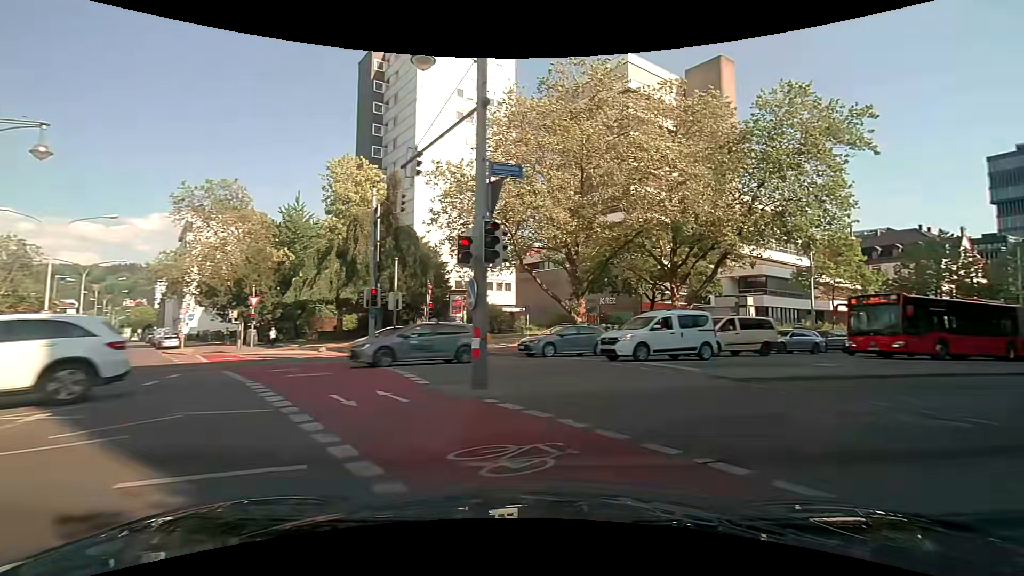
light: Day
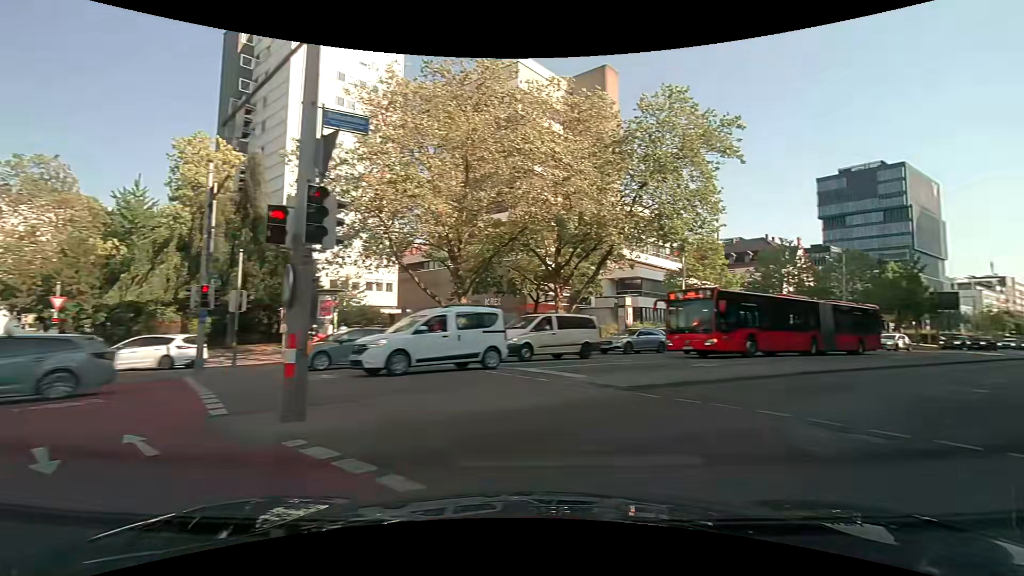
(+0.2, +2.4) m; +12°
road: primary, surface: asphalt
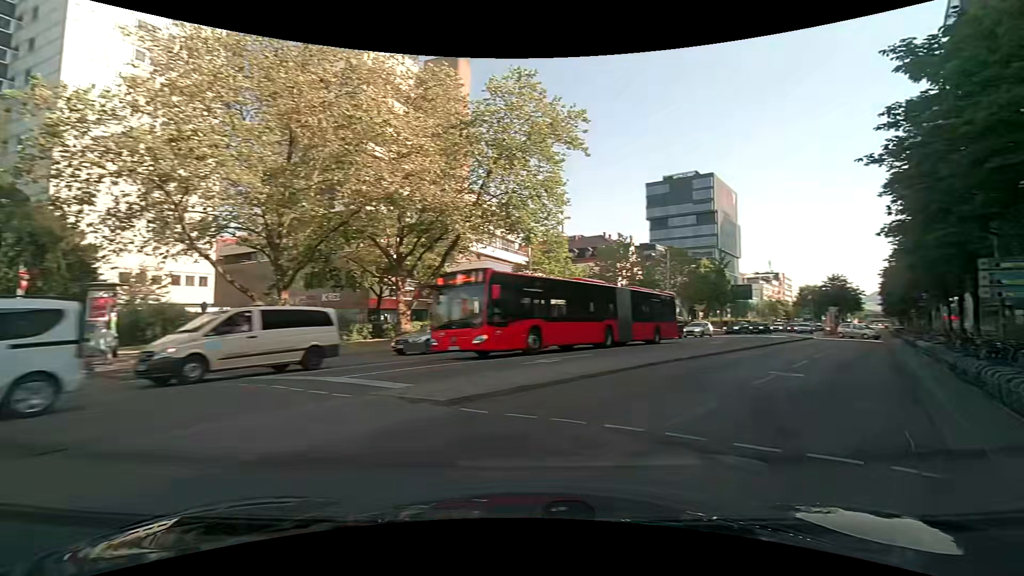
(+0.4, +2.7) m; +16°
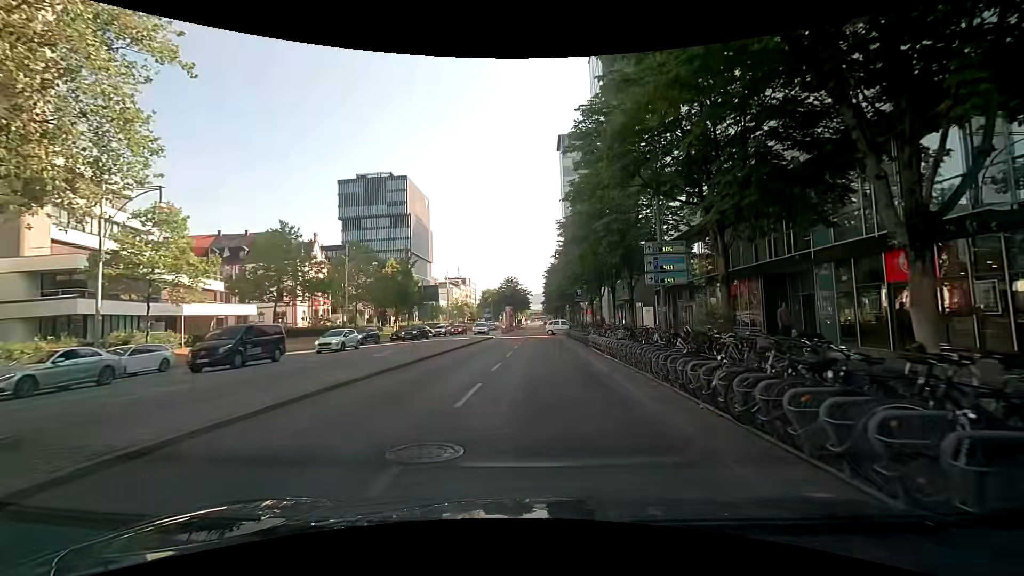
(+3.9, +9.2) m; +32°
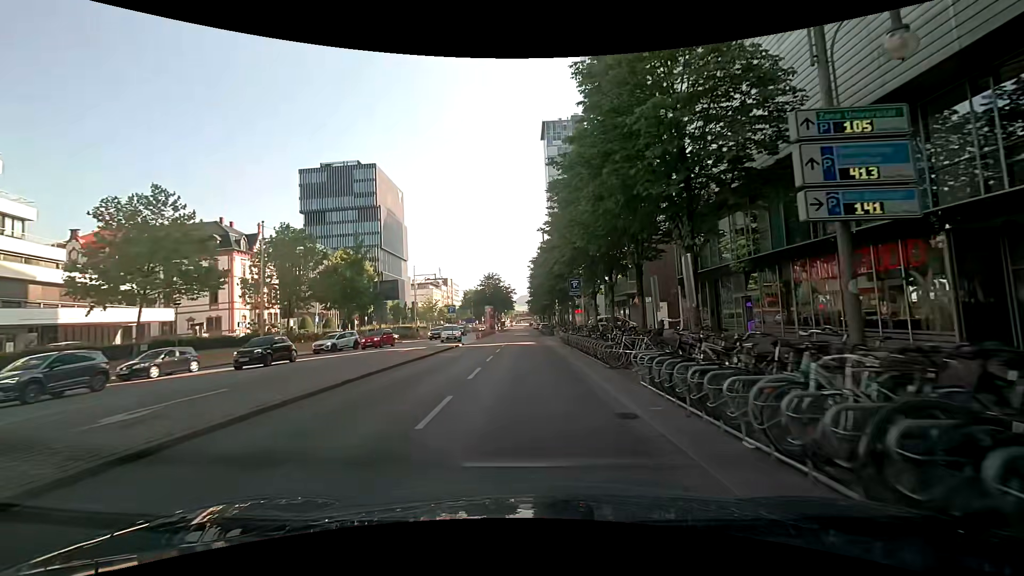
(+0.4, +13.6) m; +1°
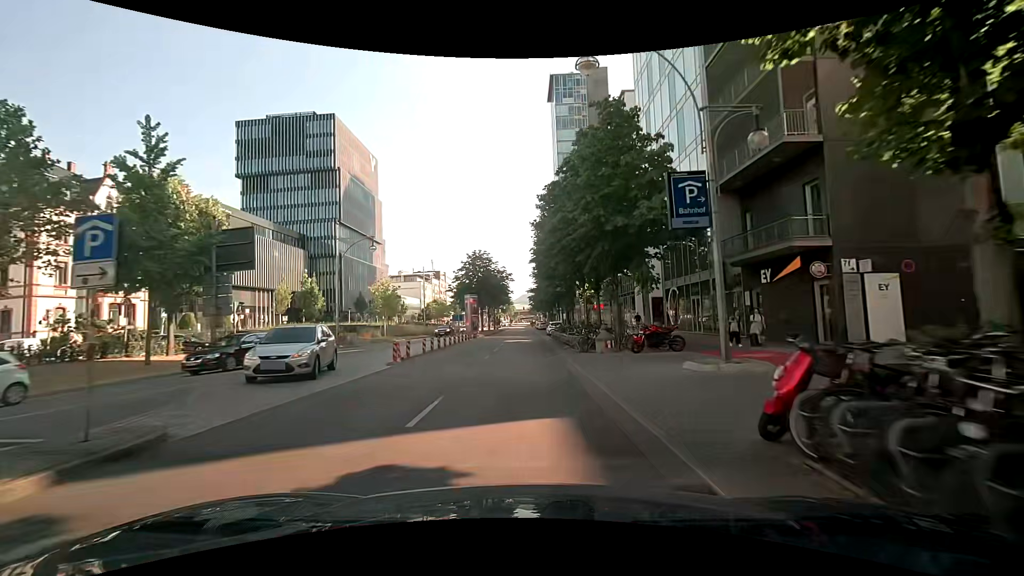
(-0.2, +30.7) m; 0°
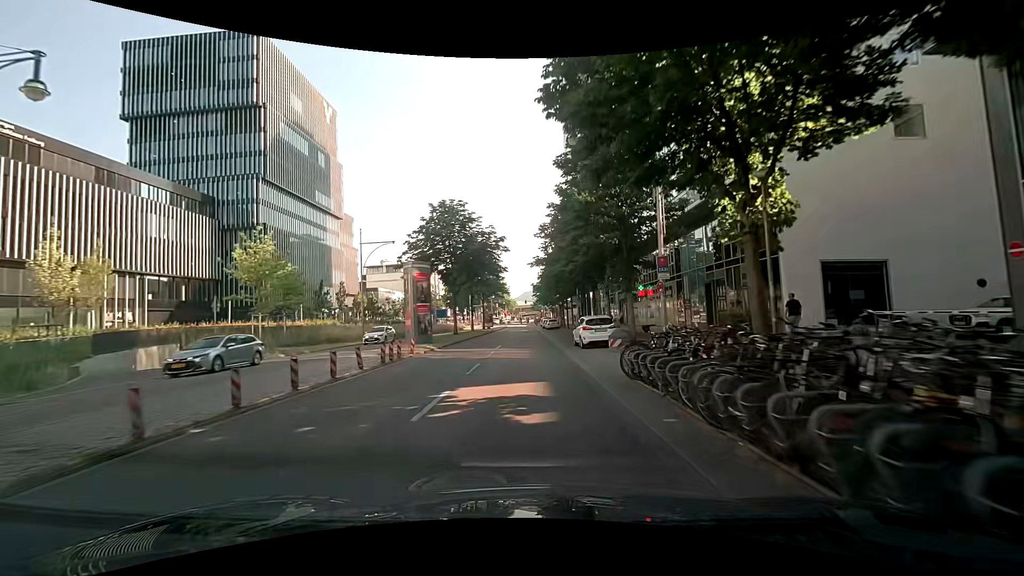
(-0.2, +29.8) m; -1°
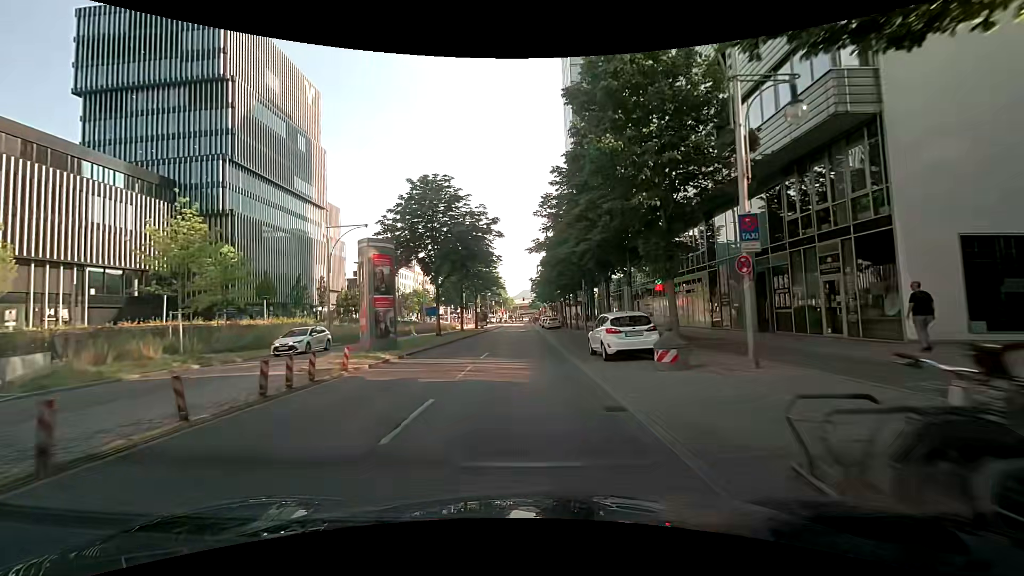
(0.0, +7.3) m; +1°
